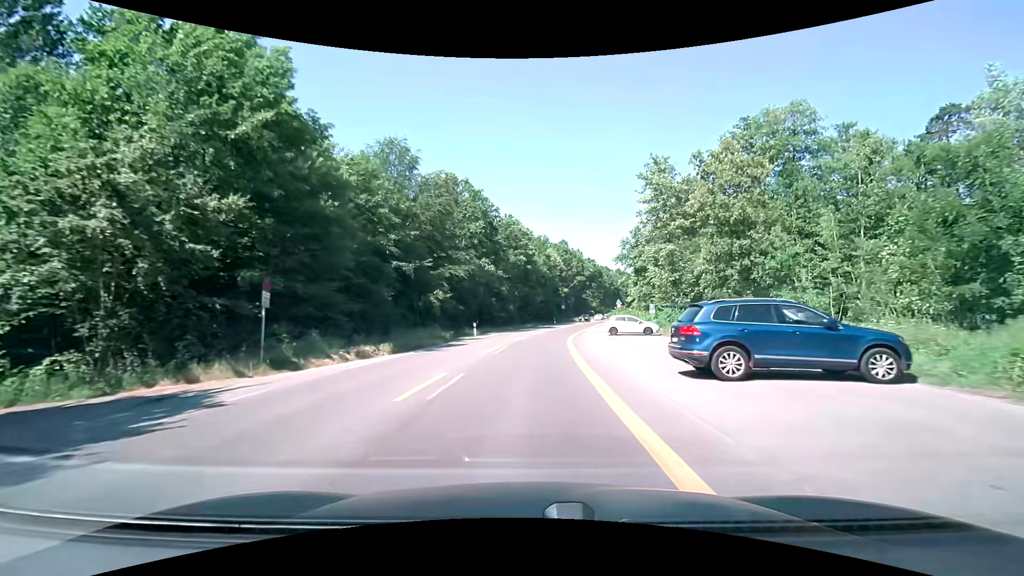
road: secondary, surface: asphalt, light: Day
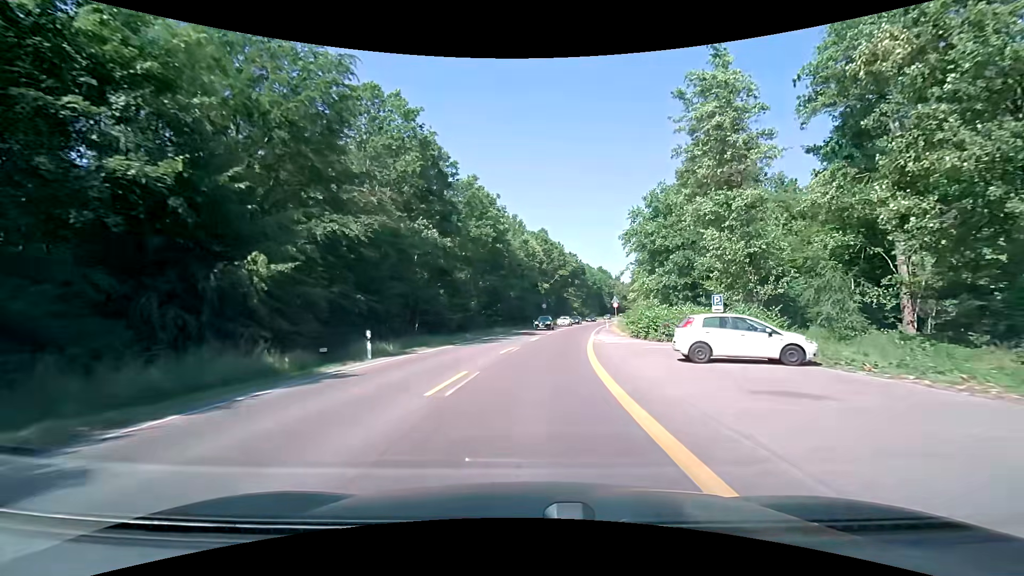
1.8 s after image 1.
(+0.4, +23.3) m; +2°
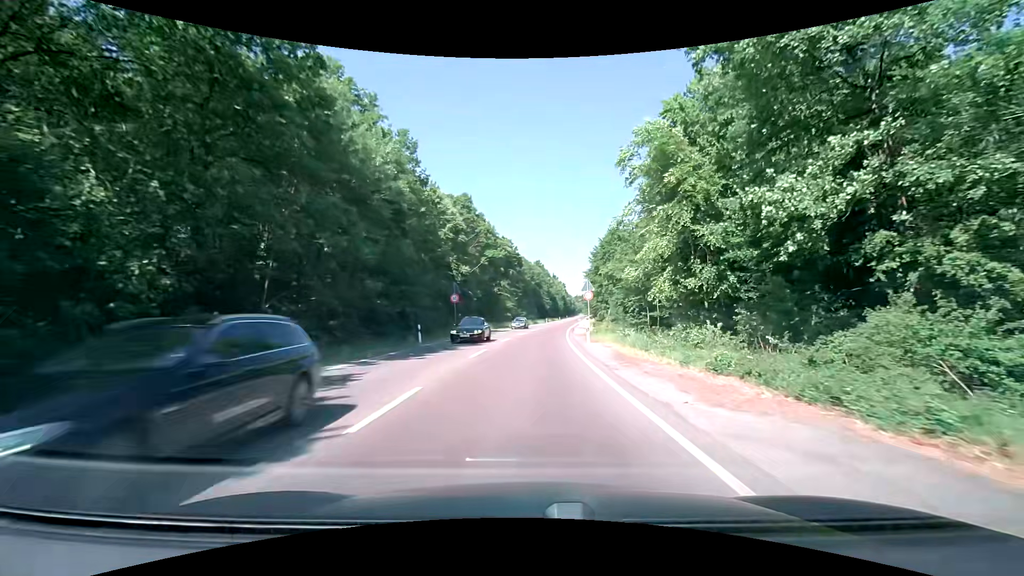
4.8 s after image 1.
(+3.0, +38.7) m; +8°
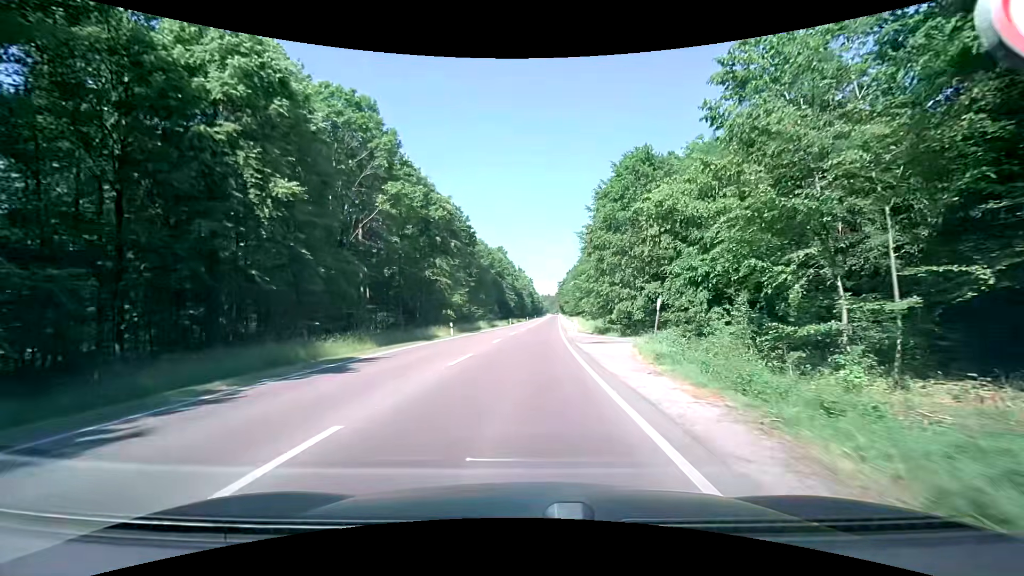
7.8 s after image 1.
(+1.7, +39.5) m; +4°
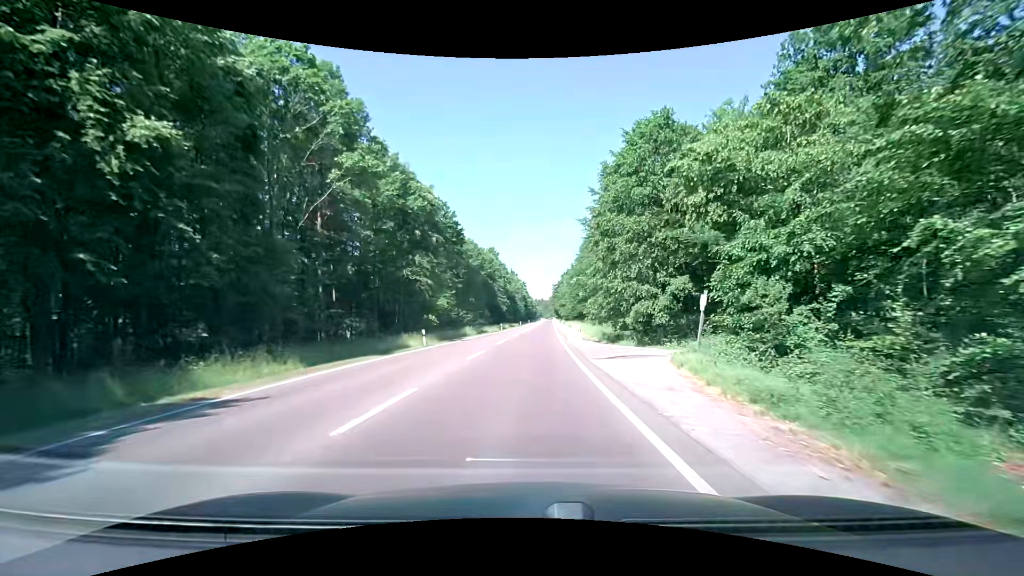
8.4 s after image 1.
(+0.1, +8.0) m; +1°
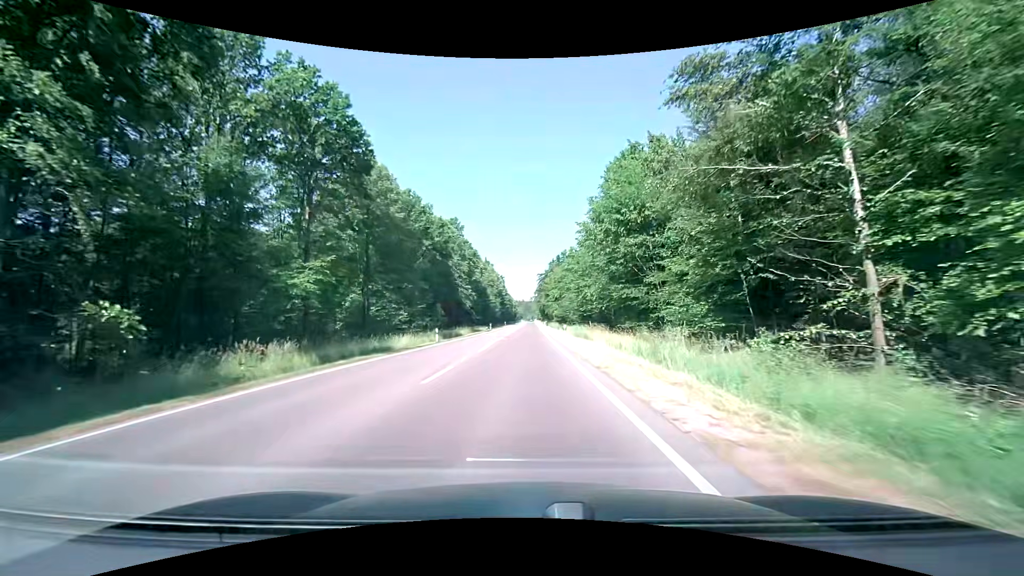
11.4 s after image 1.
(+0.9, +42.9) m; +2°
(0, +10) (0, +20) (0, +30) (0, +40) (0, +50) (0, +60) (0, +70) (0, +80) (0, +90) (0, +100) m
